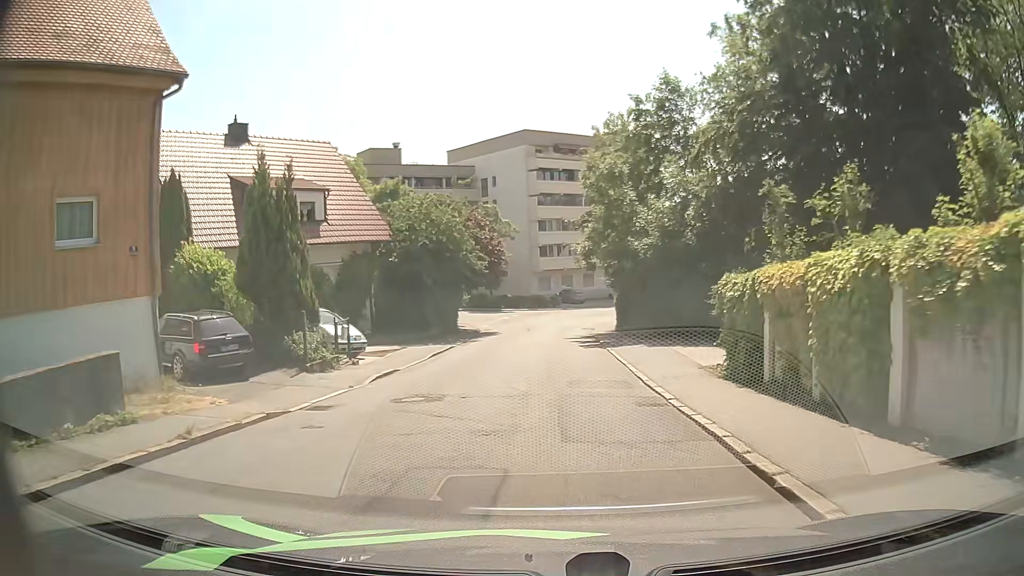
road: residential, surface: asphalt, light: Day
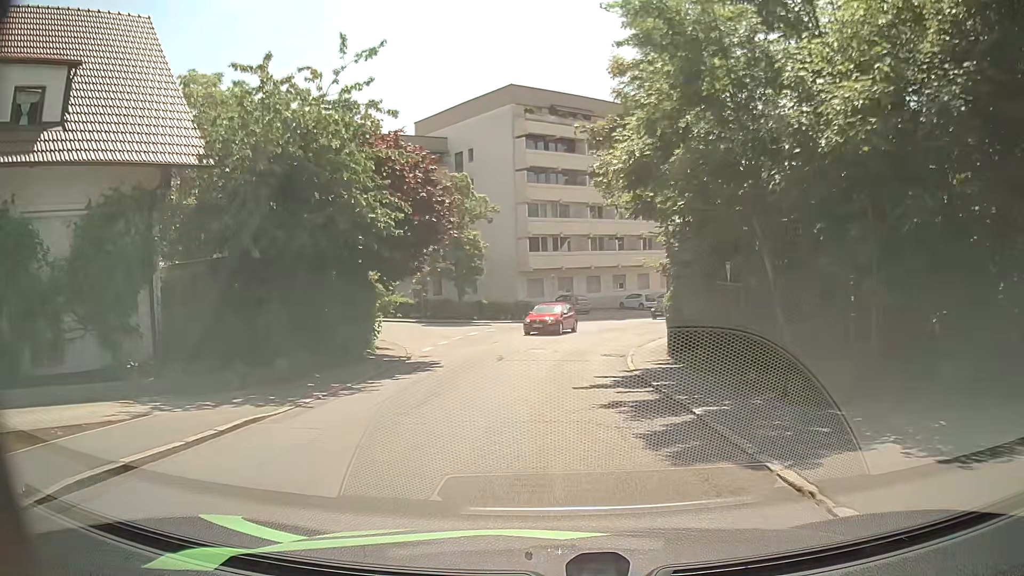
(+0.2, +18.5) m; +1°
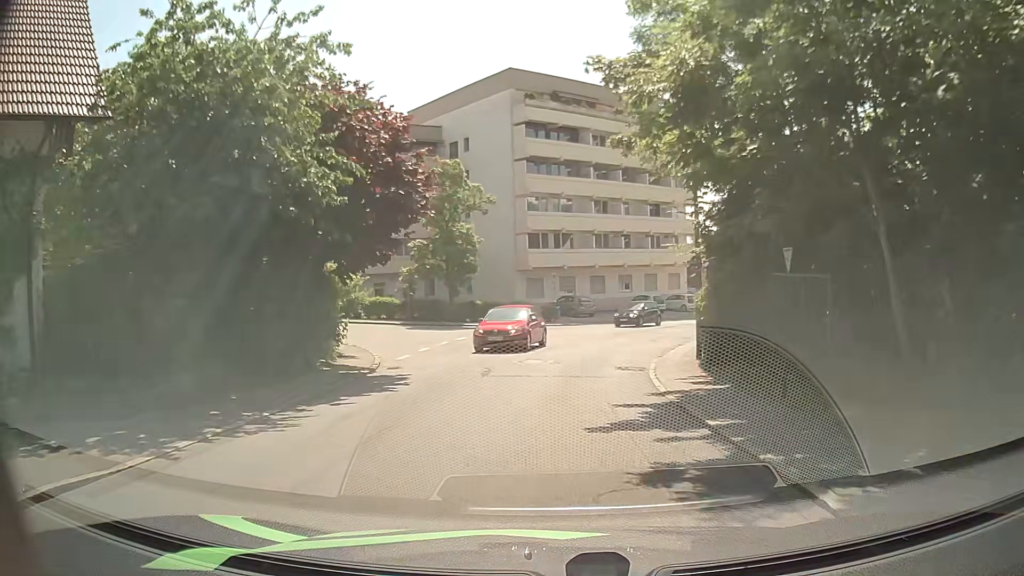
(0.0, +4.3) m; 0°
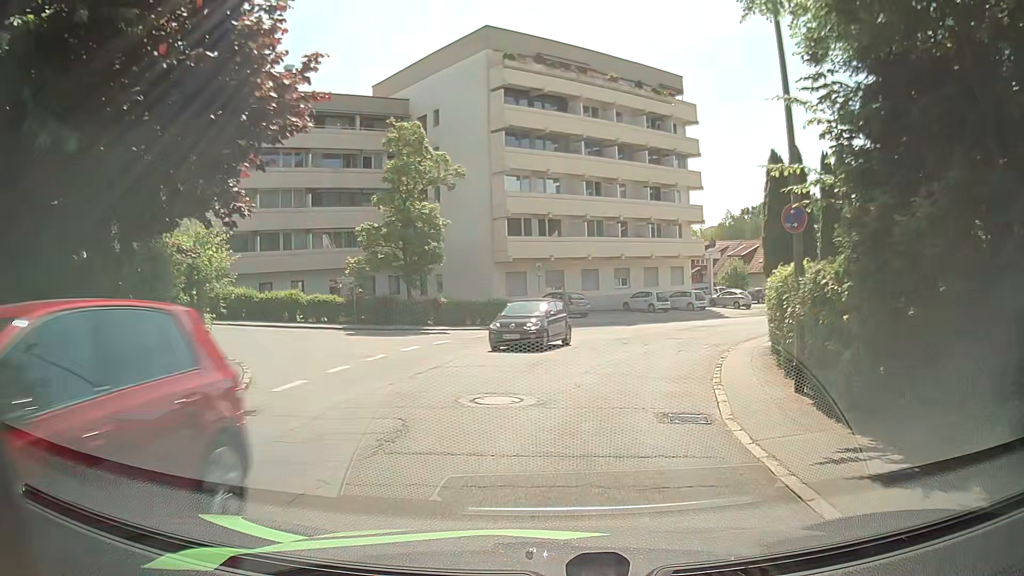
(+0.1, +8.2) m; +1°
(0, +10) (+3, +20) (+7, +29) (+13, +37) (+20, +44) (+27, +51) (+35, +57) (+42, +64) (+51, +69) (+60, +72) m
